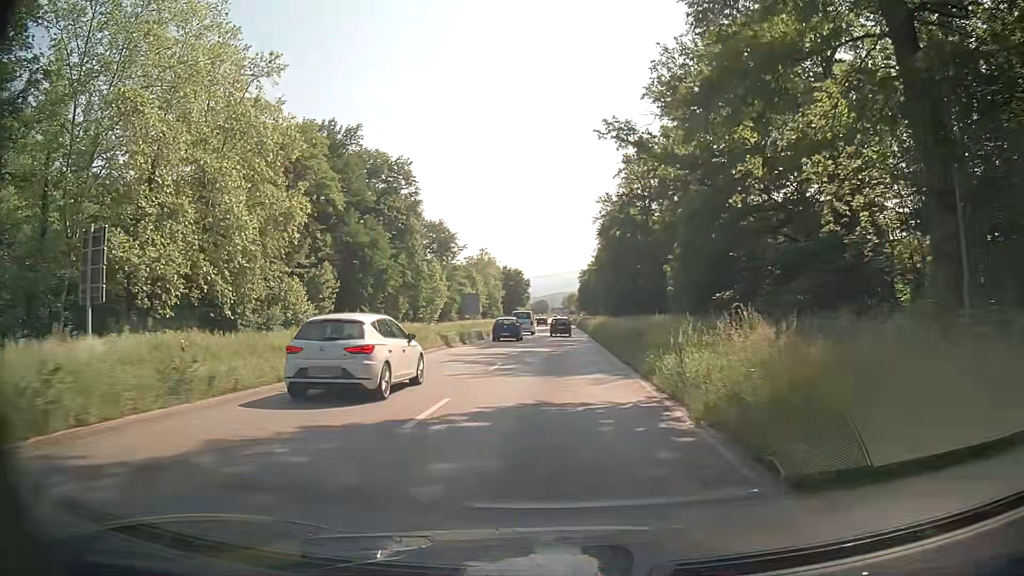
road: primary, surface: asphalt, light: Day
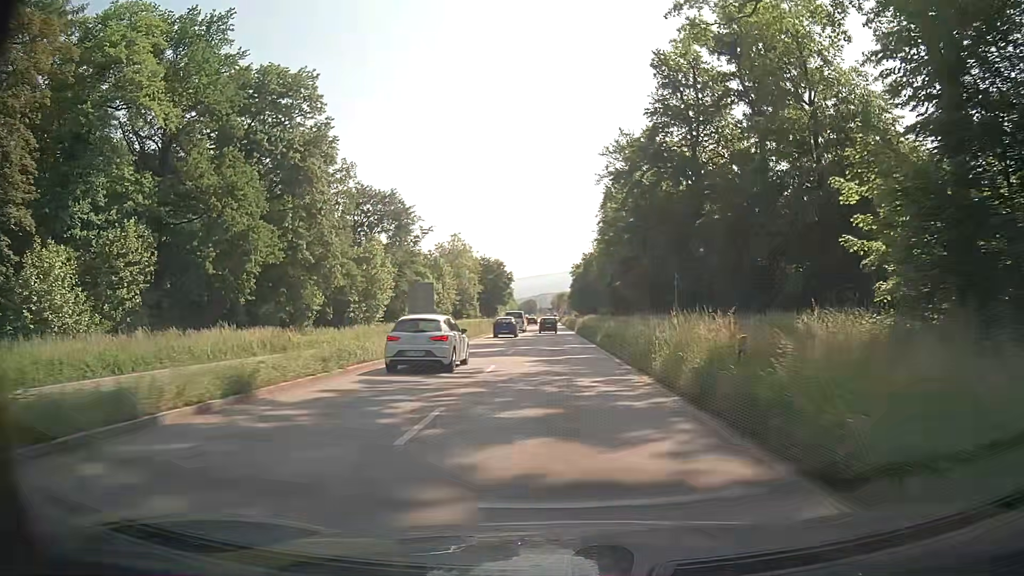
(+0.4, +37.7) m; +1°
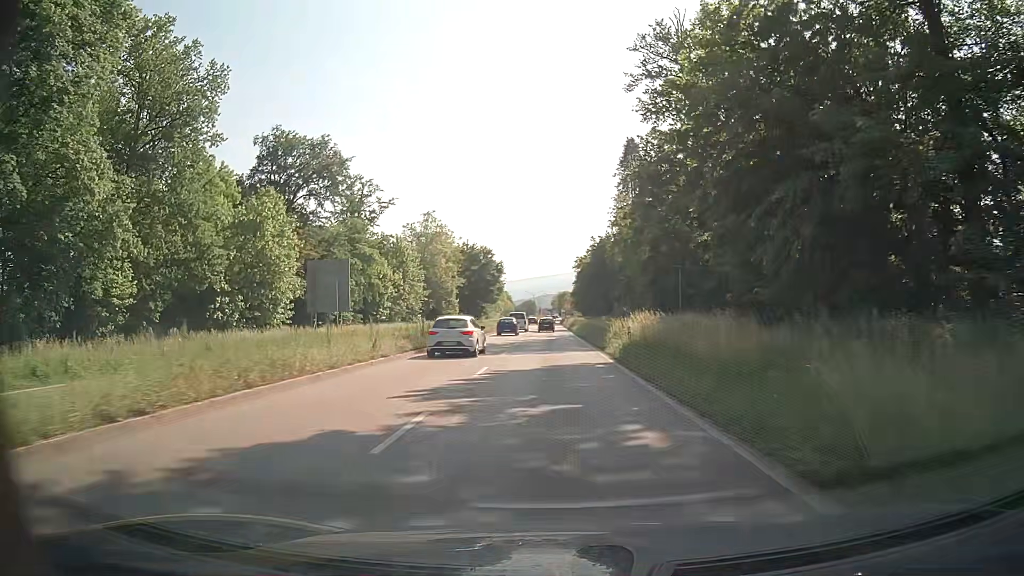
(-0.2, +37.0) m; -1°
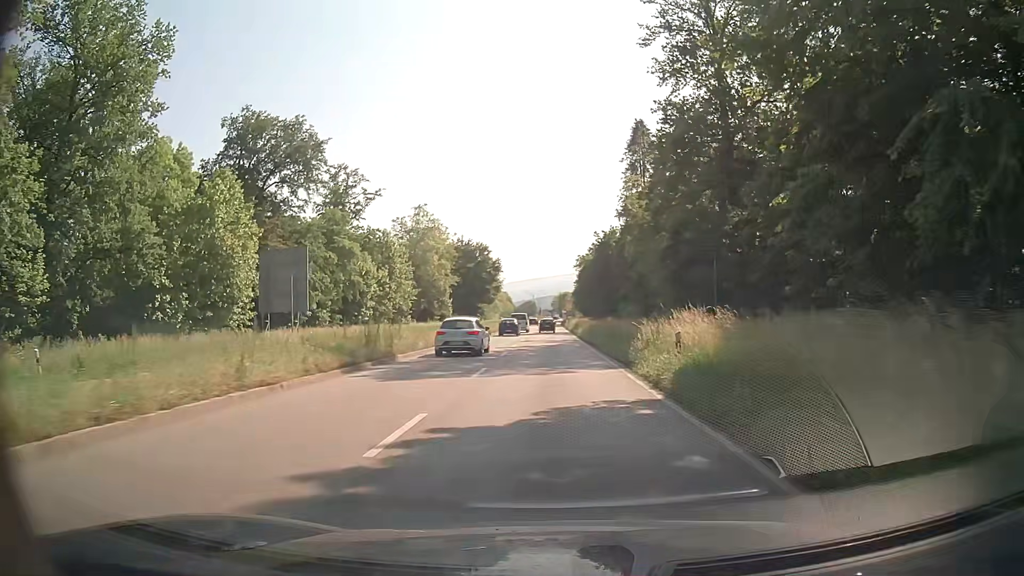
(0.0, +9.2) m; 0°
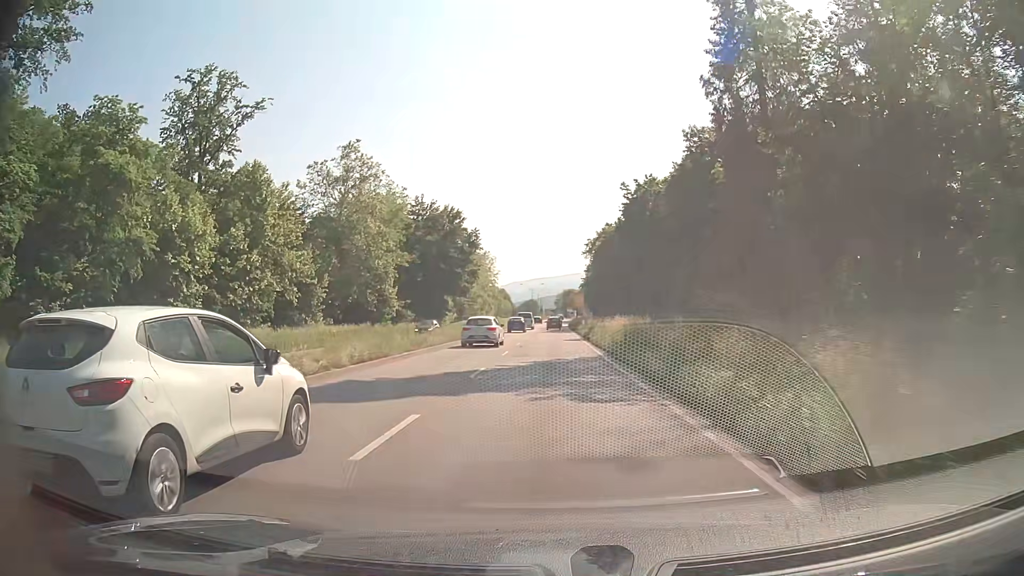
(+0.1, +45.8) m; 0°
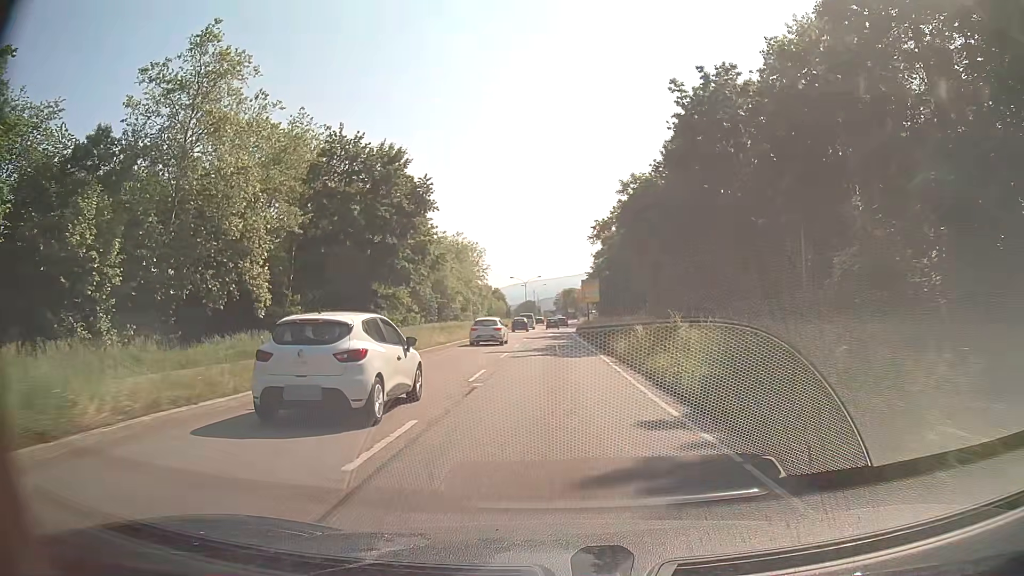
(0.0, +36.6) m; 0°
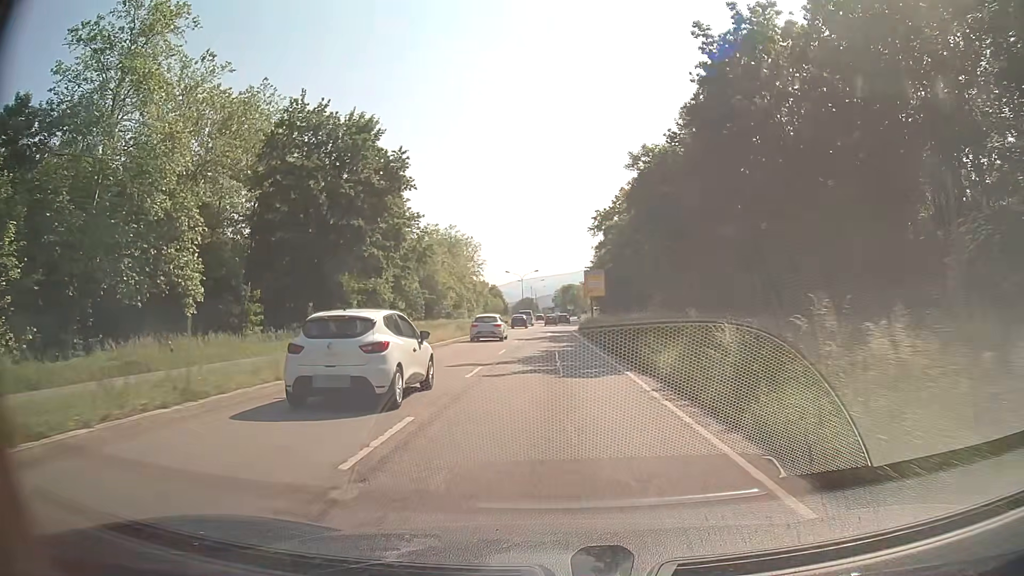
(+0.1, +9.1) m; +1°
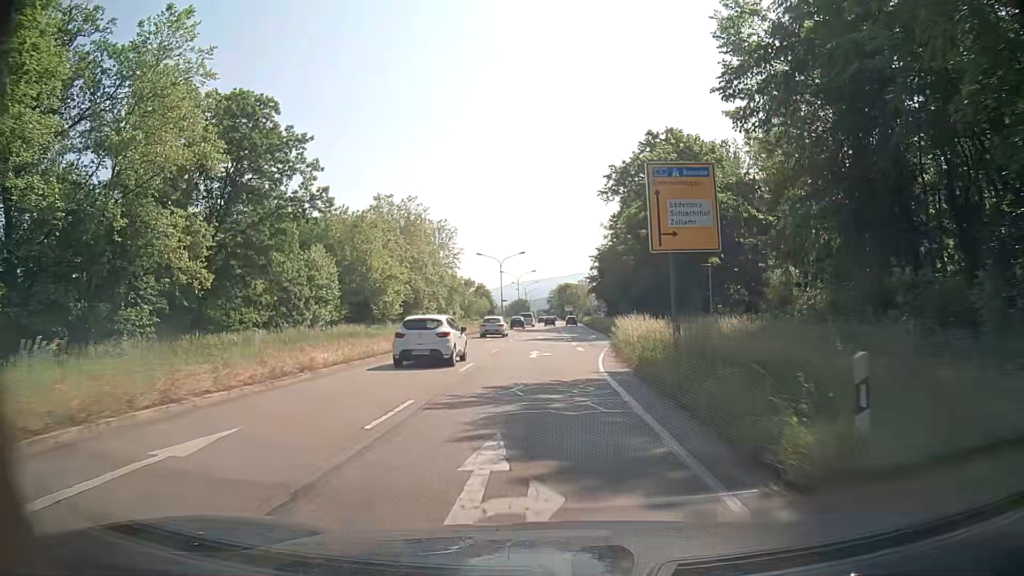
(+0.2, +42.4) m; 0°
(0, +10) (0, +20) (+1, +30) (+1, +40) (+2, +50) (+2, +60) (+3, +70) (+3, +80) (+3, +90) (+3, +100) m
